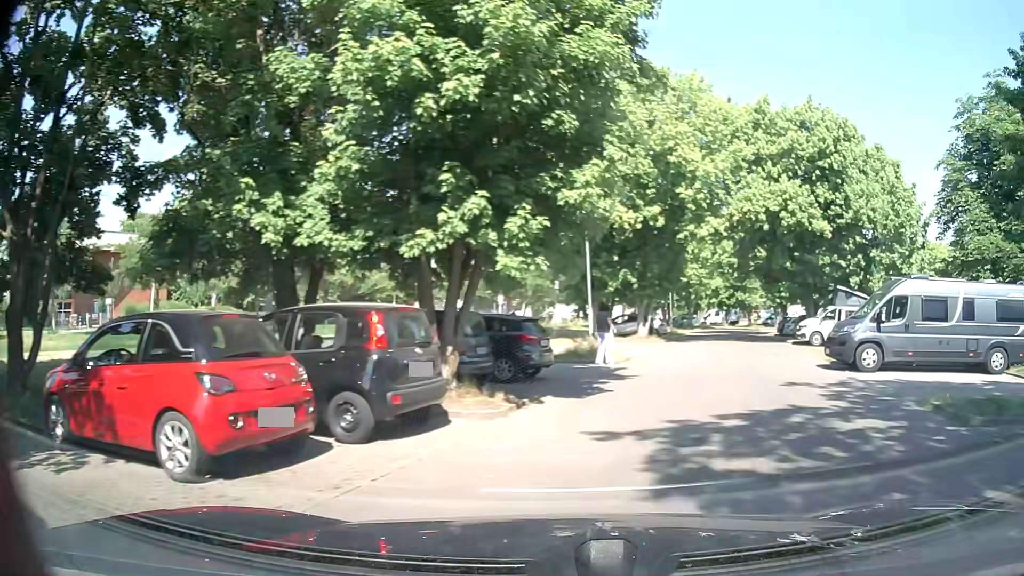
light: Day
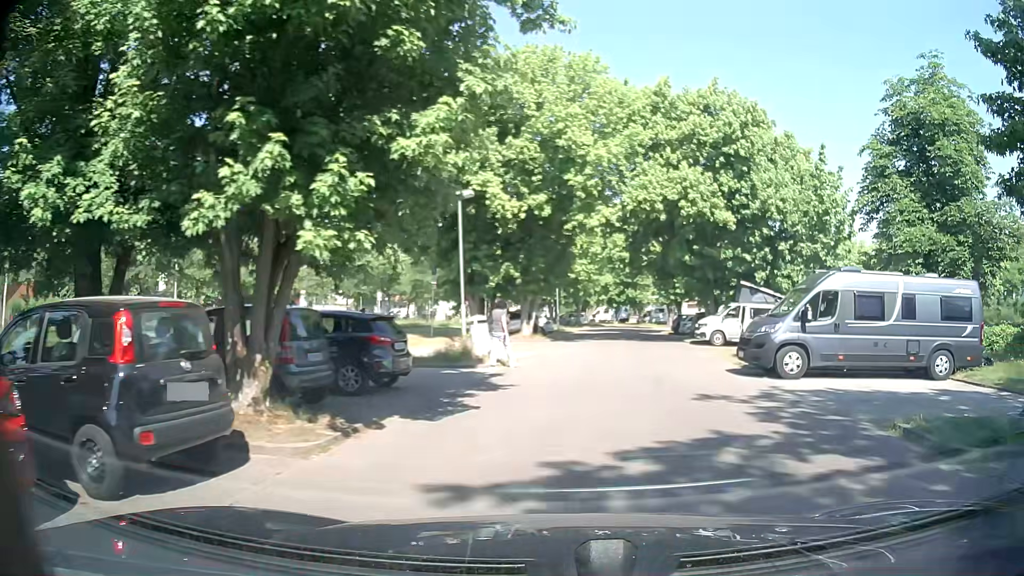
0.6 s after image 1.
(+0.2, +2.6) m; +7°
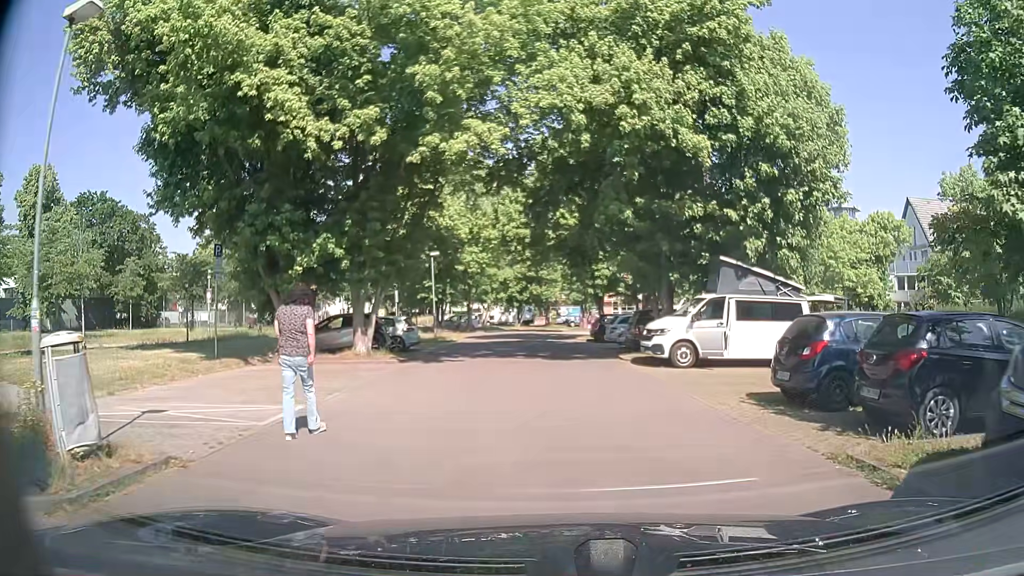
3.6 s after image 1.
(+1.4, +13.0) m; +7°
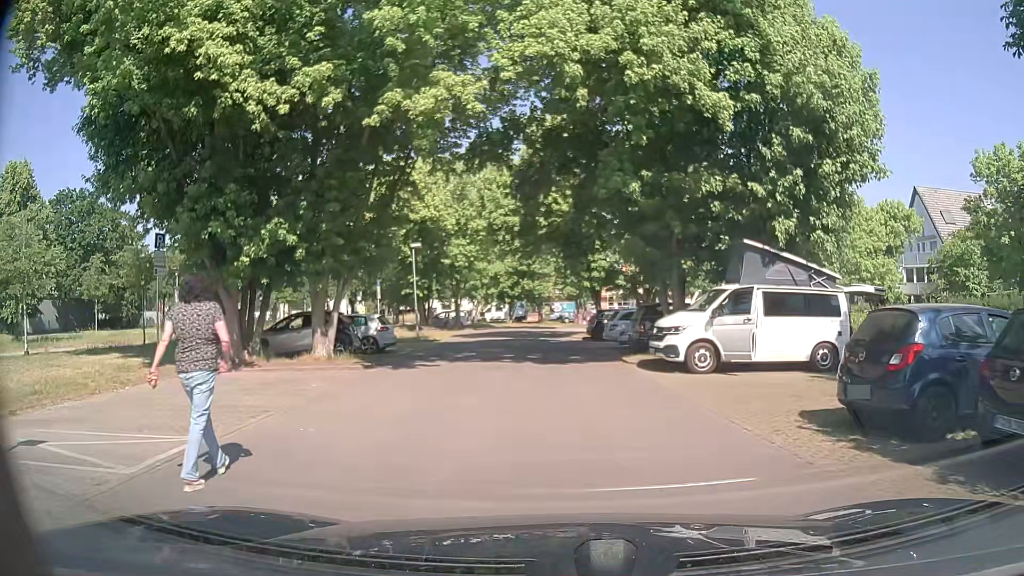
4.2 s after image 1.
(+0.1, +3.1) m; +2°
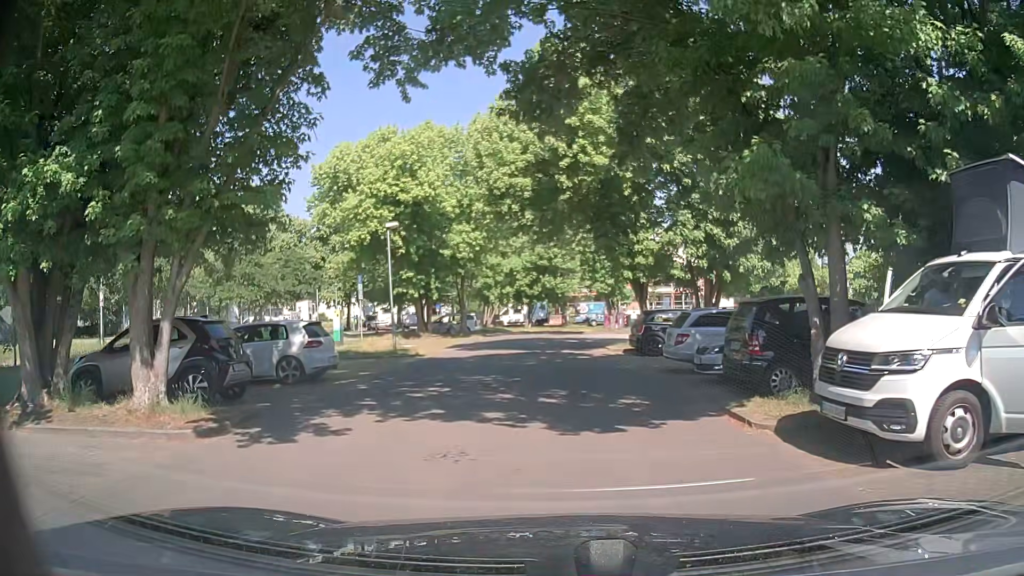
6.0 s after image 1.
(-0.2, +9.1) m; -2°
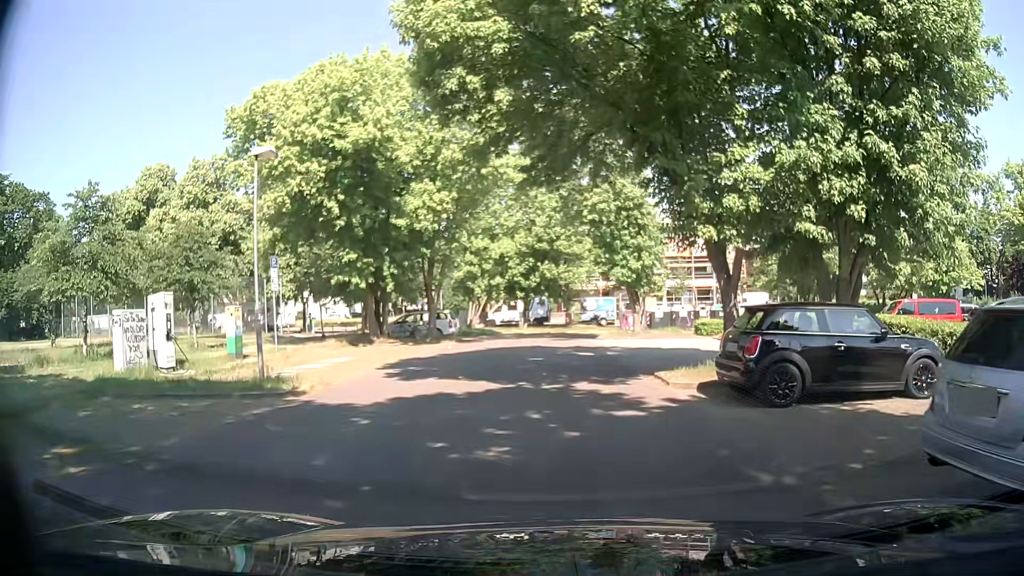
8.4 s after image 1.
(-0.1, +11.4) m; 0°
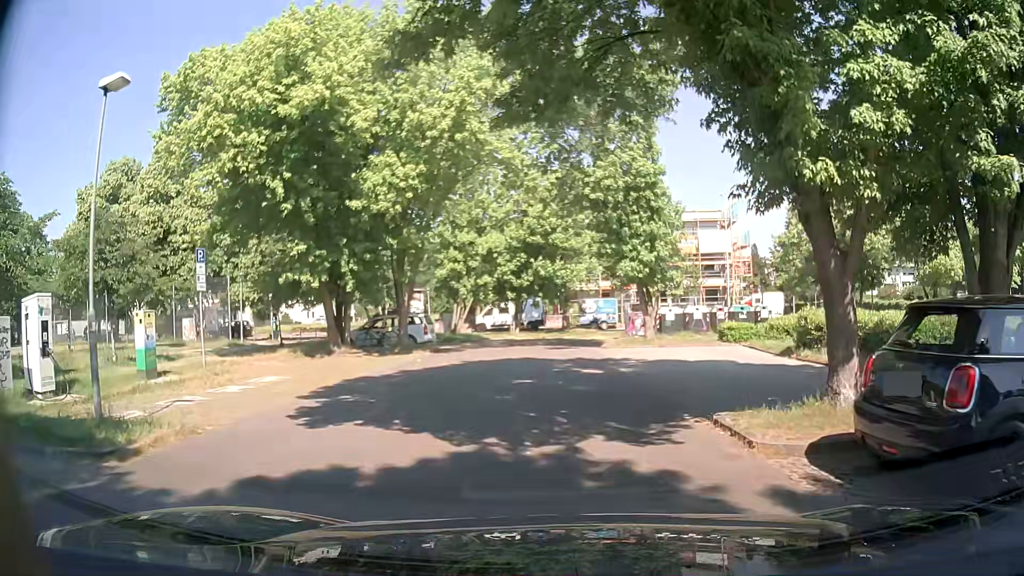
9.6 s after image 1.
(0.0, +5.1) m; 0°
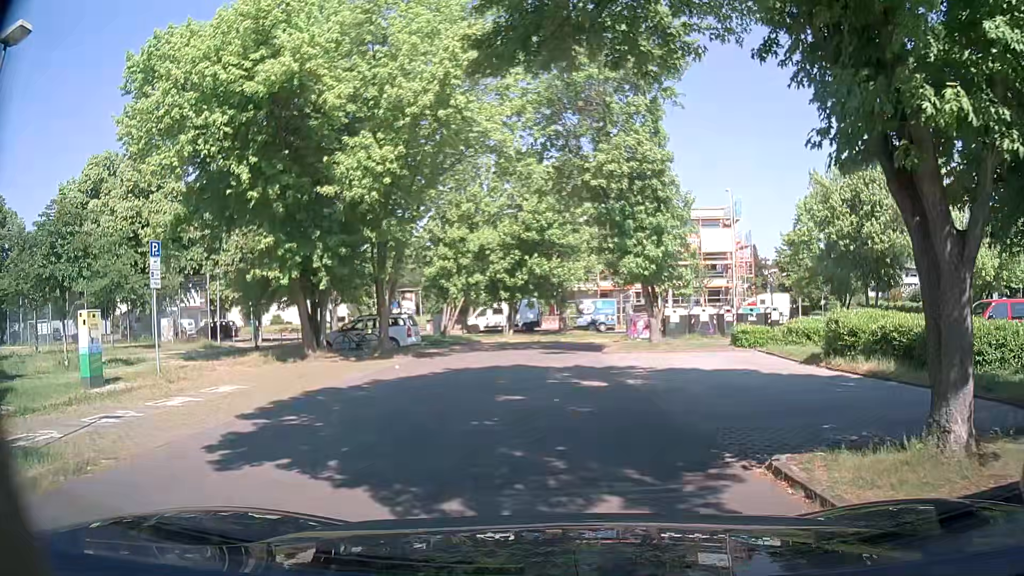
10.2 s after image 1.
(0.0, +2.3) m; +1°
